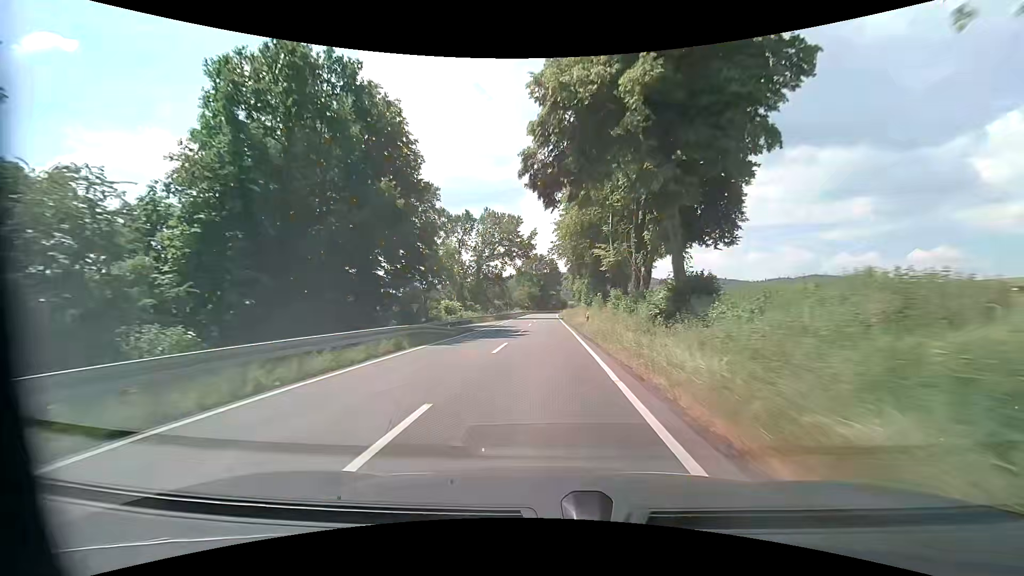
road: secondary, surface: asphalt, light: Day
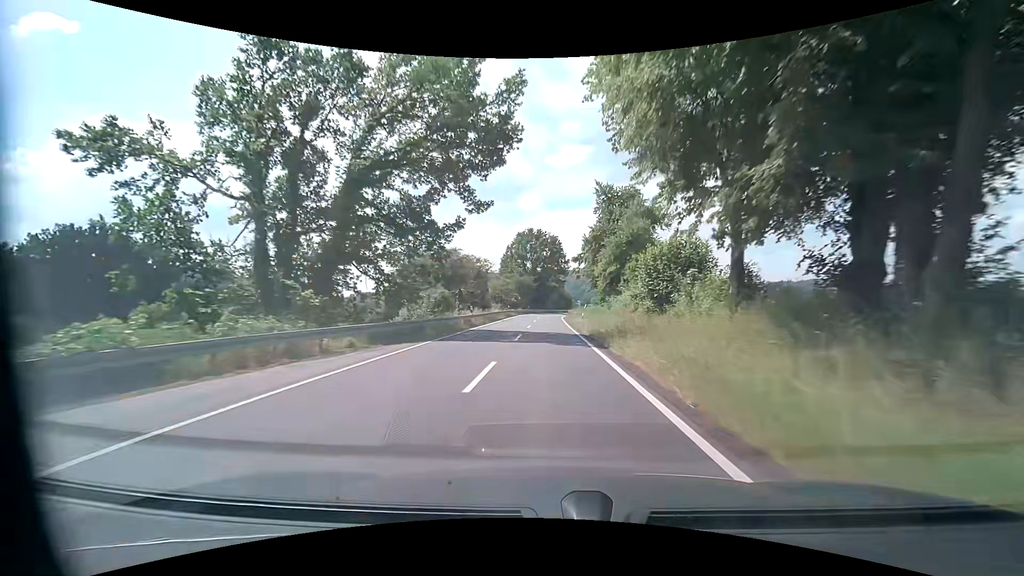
(0.0, +42.9) m; 0°
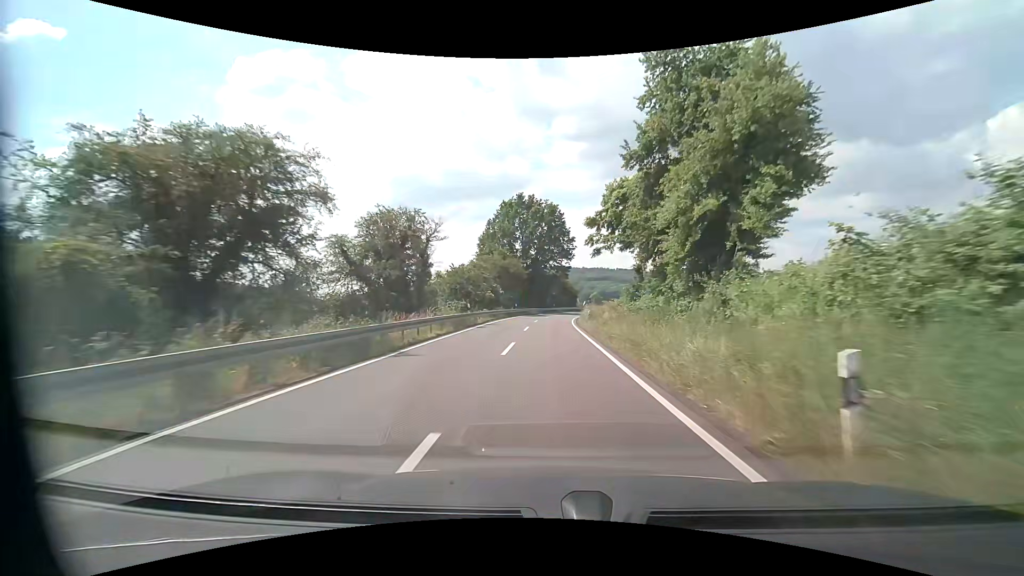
(+0.3, +30.3) m; +1°
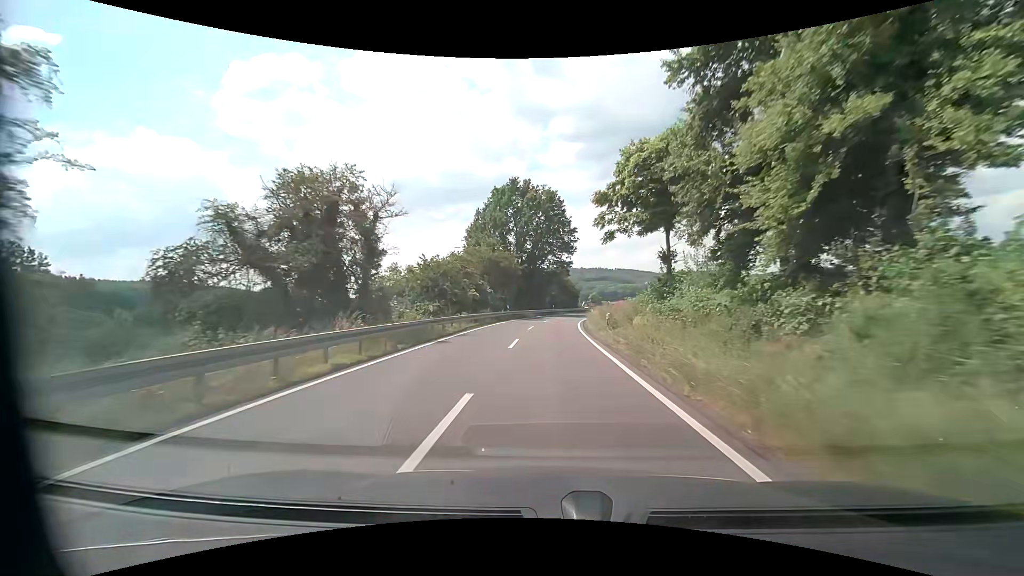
(0.0, +9.7) m; 0°
(0, +10) (0, +20) (+1, +30) (+1, +40) (+2, +50) (+4, +60) (+6, +70) (+8, +79) (+11, +89) (+15, +98) m
